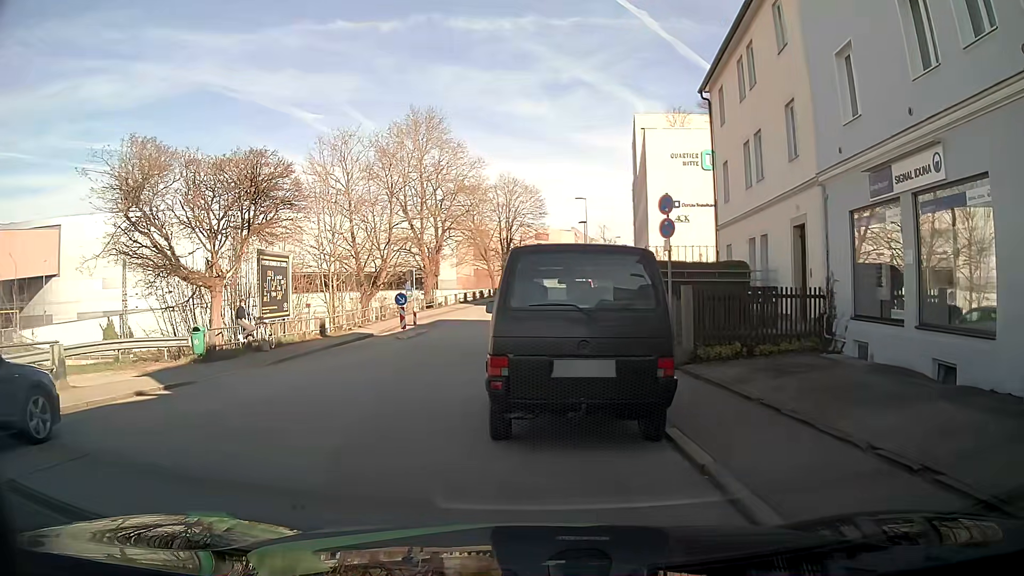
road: residential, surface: asphalt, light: Day
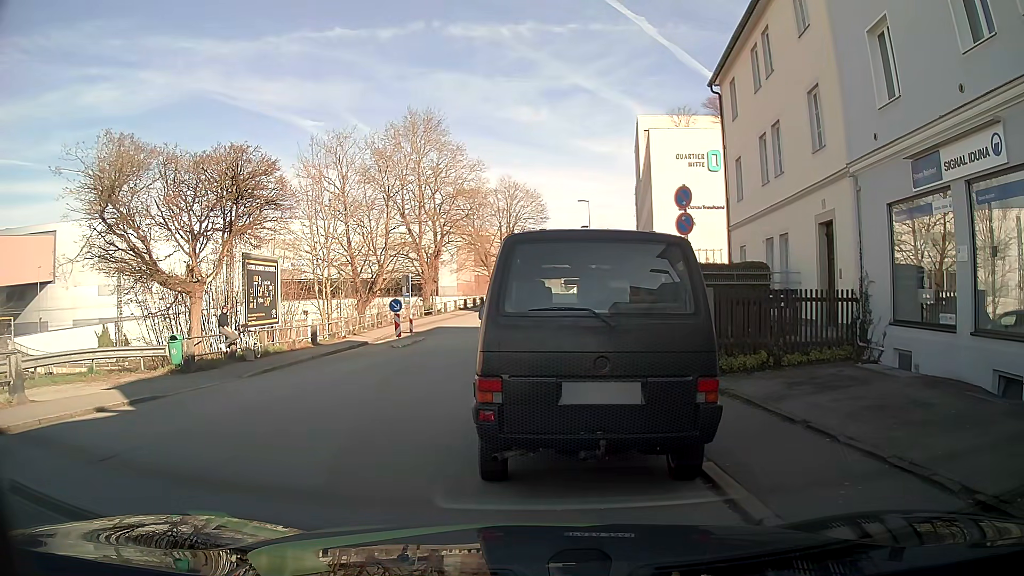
(0.0, +1.4) m; +2°
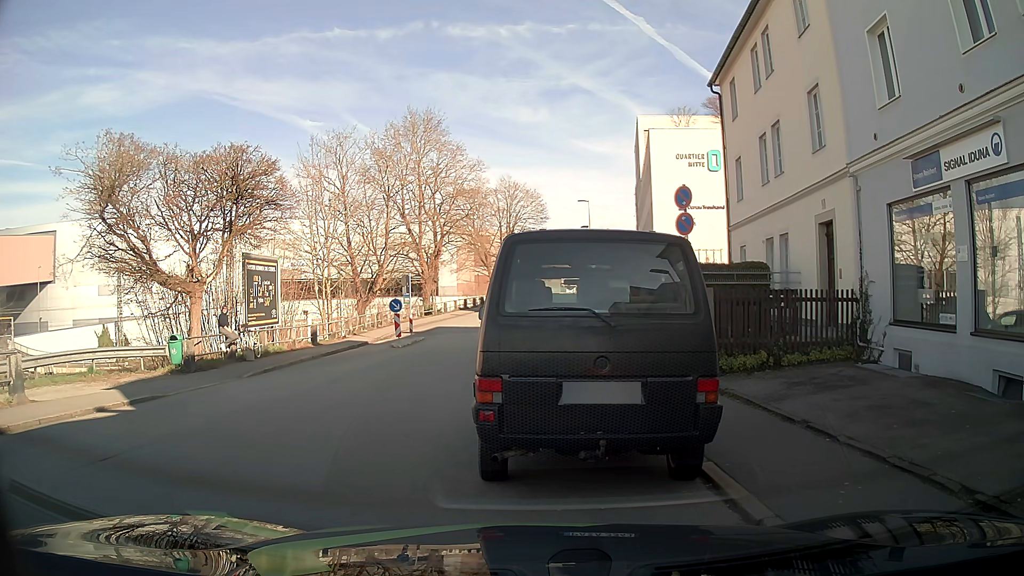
(0.0, 0.0) m; 0°
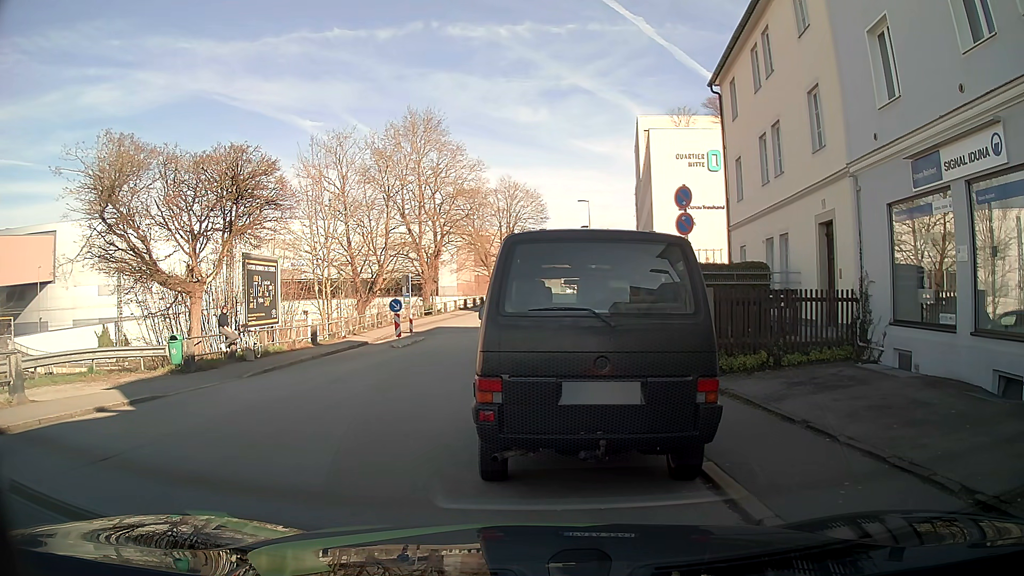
(0.0, 0.0) m; 0°
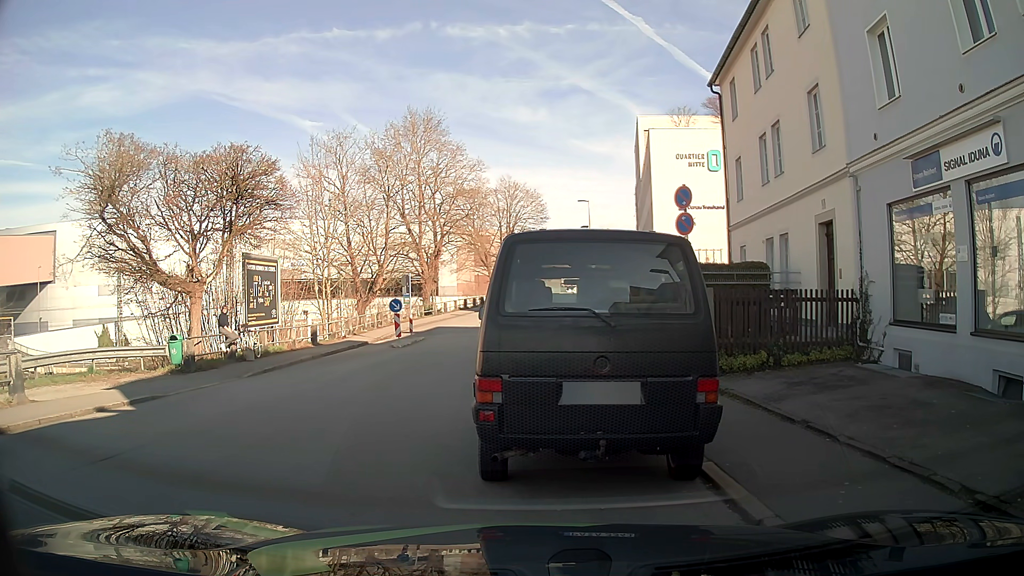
(0.0, 0.0) m; 0°
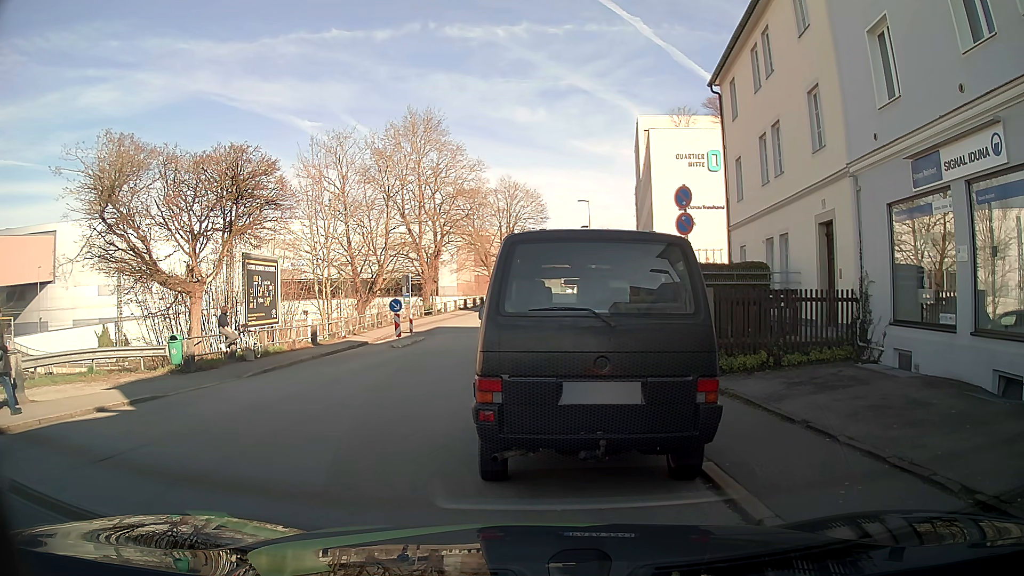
(0.0, 0.0) m; 0°
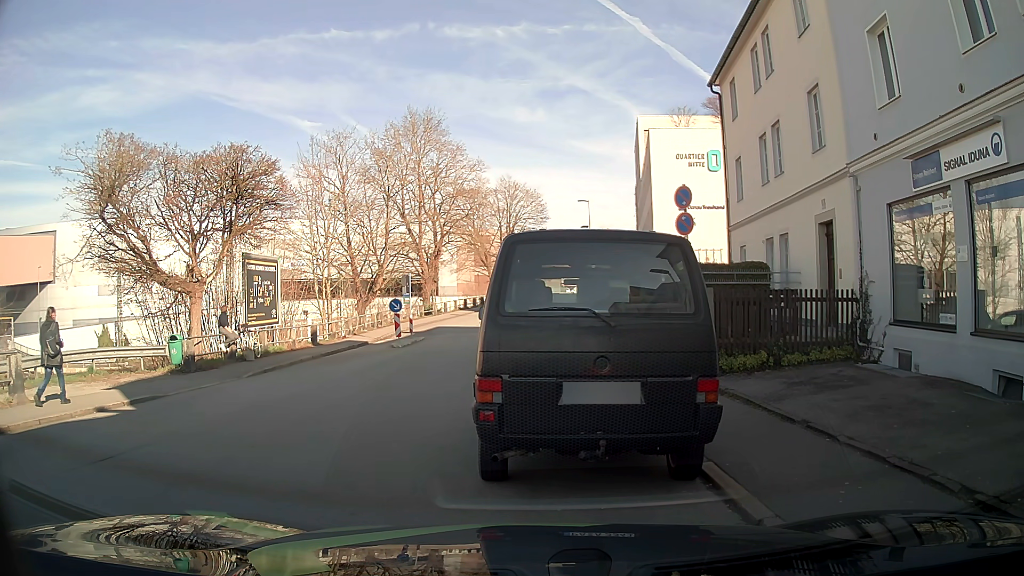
(0.0, 0.0) m; 0°
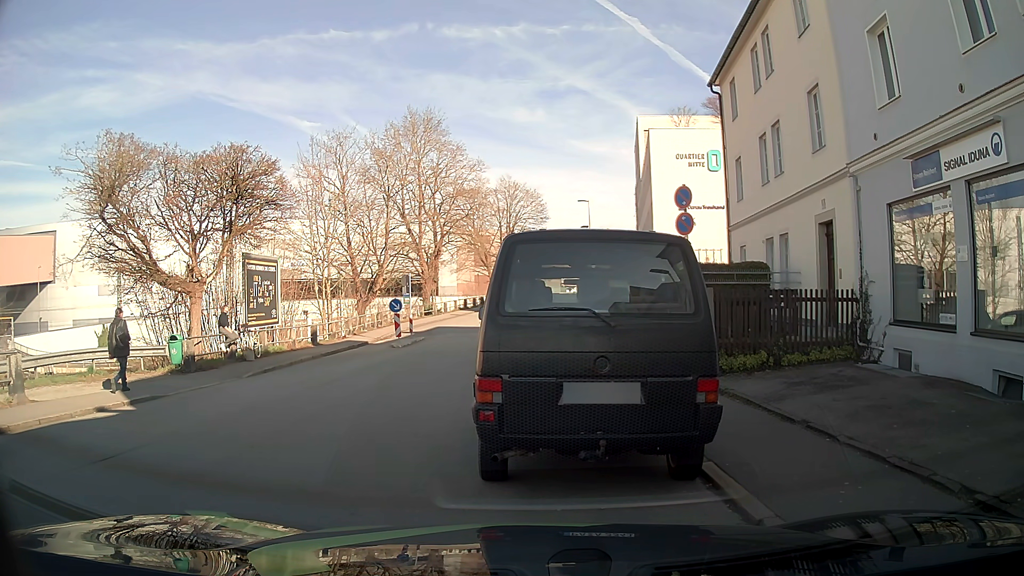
(0.0, 0.0) m; 0°
